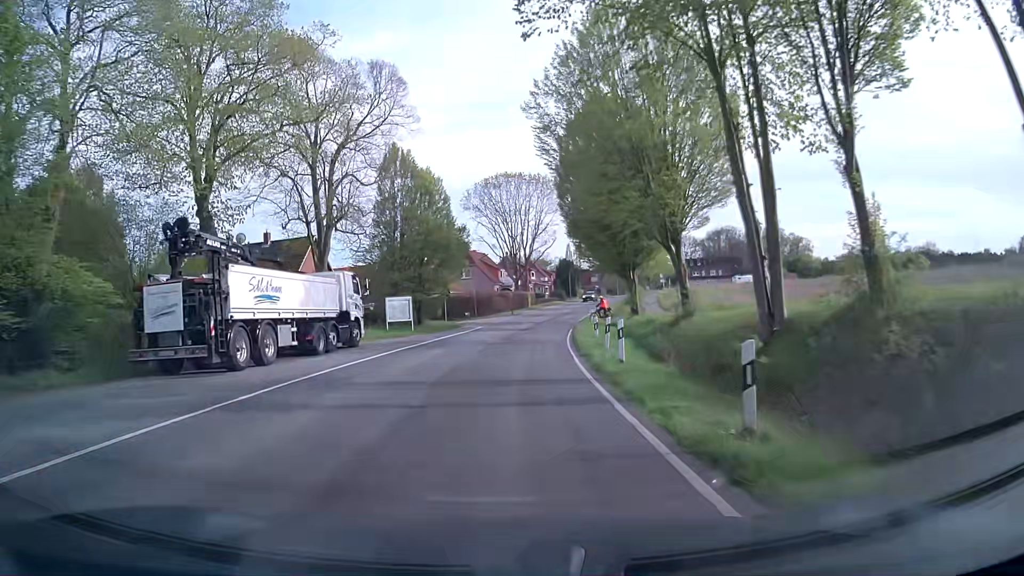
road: secondary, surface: asphalt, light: Day
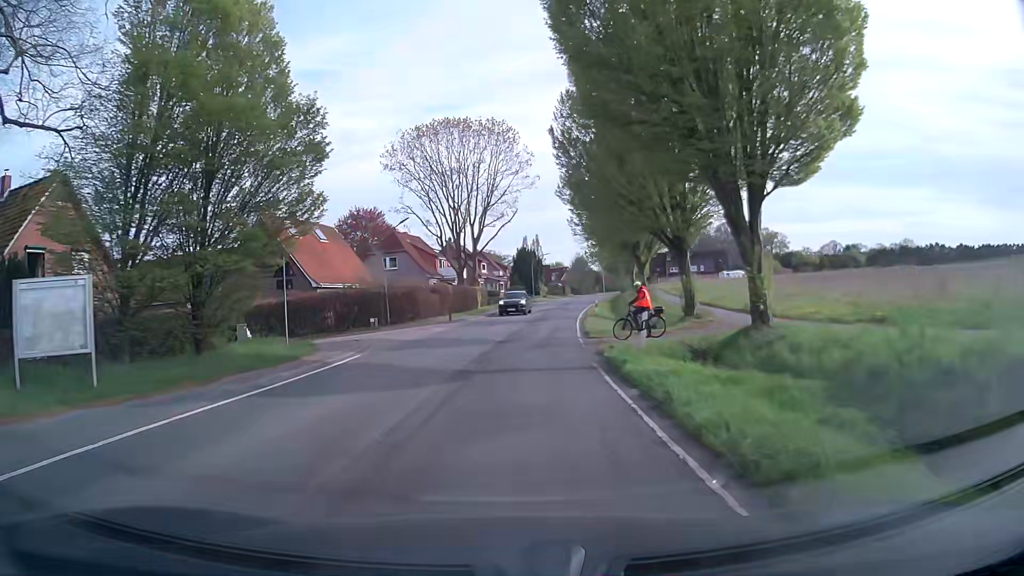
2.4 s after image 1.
(+1.1, +27.7) m; +4°
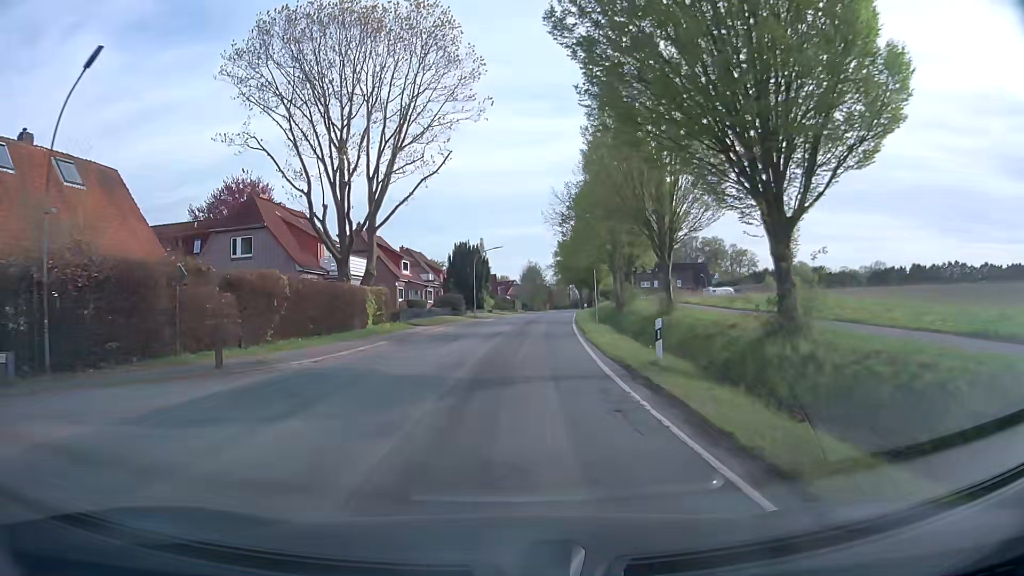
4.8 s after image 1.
(+1.1, +28.3) m; +5°
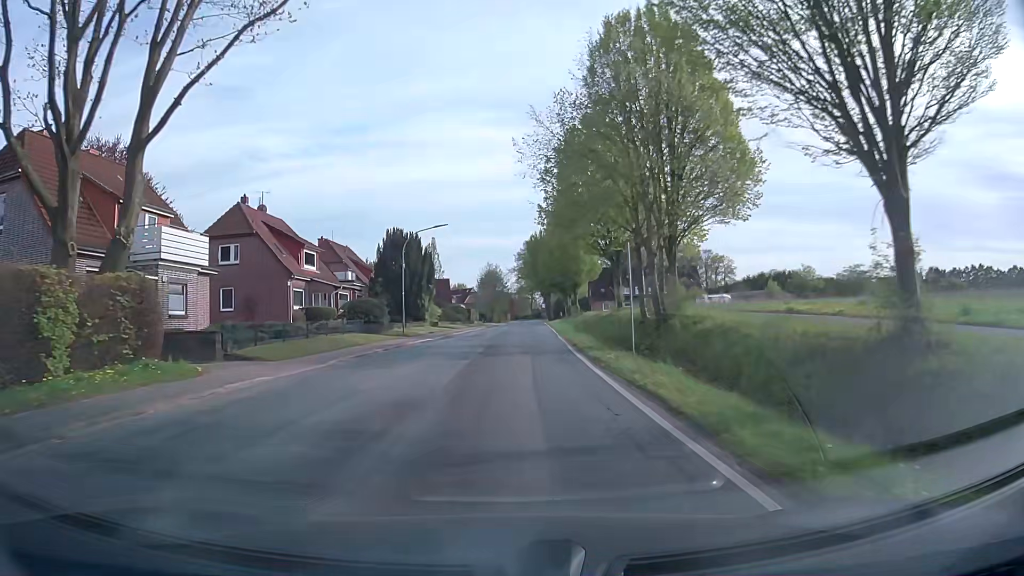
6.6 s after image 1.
(+0.6, +21.1) m; +3°
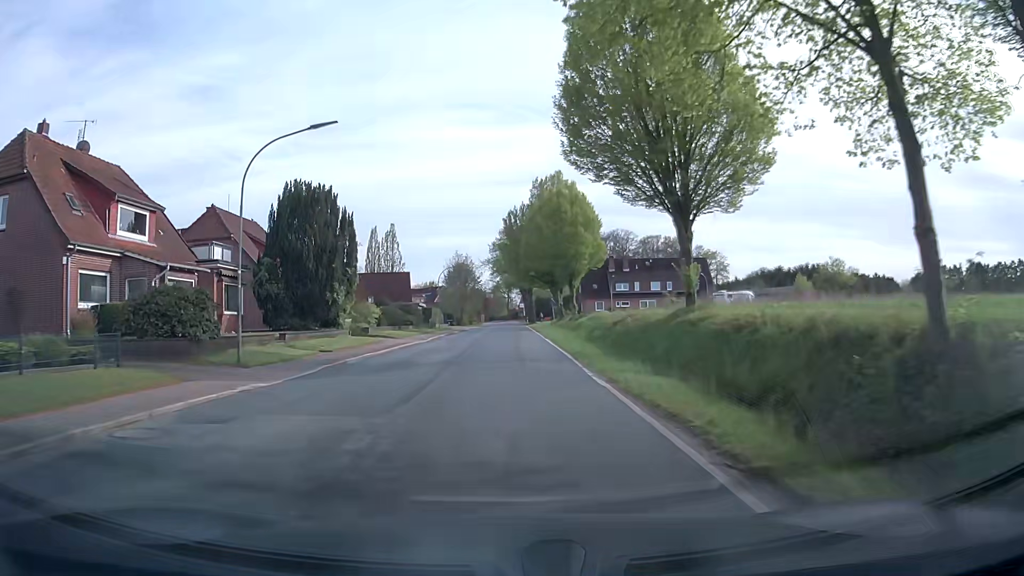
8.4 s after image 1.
(+0.4, +20.8) m; +2°
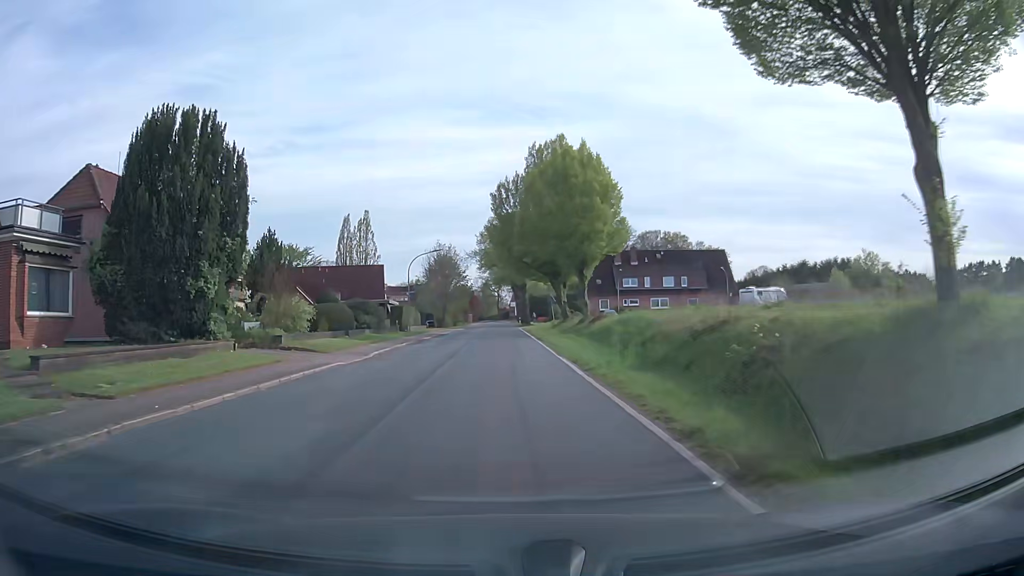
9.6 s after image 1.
(0.0, +13.8) m; +1°
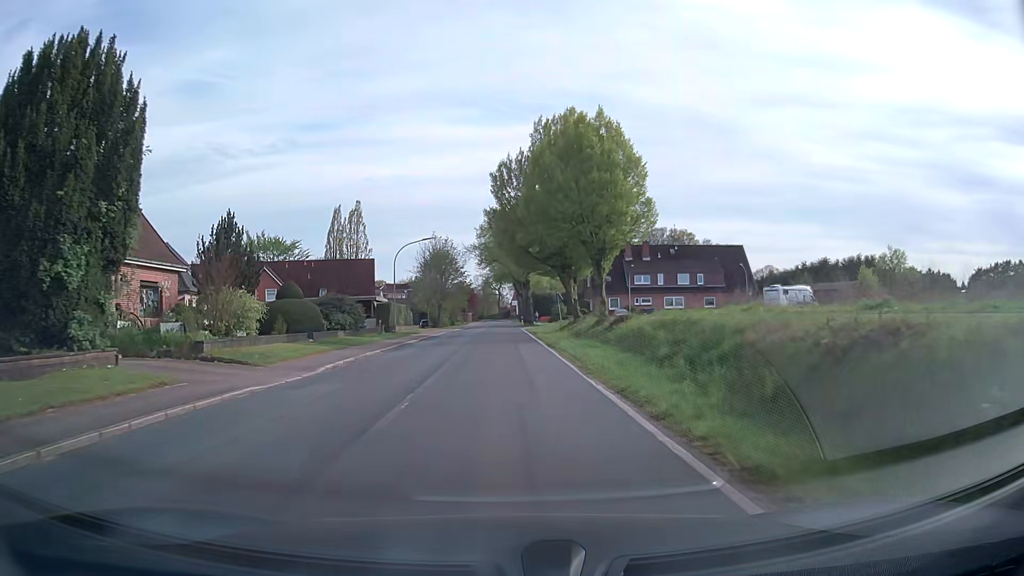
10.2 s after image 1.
(0.0, +6.9) m; 0°
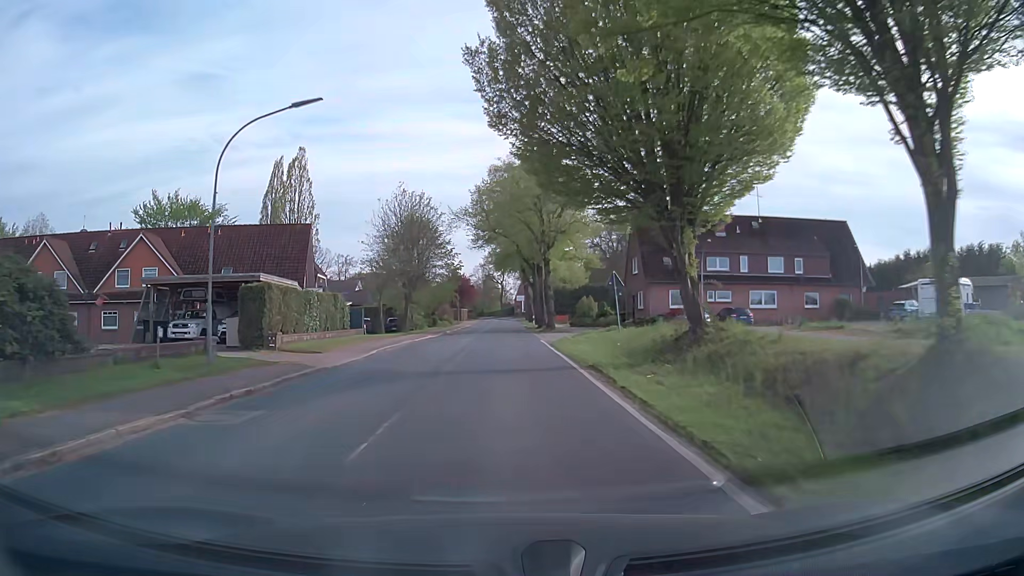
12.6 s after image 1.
(-0.1, +27.4) m; 0°
(0, +10) (0, +20) (0, +30) (0, +40) (0, +50) (0, +60) (0, +70) (+1, +80) (+1, +90) (+1, +100) m
